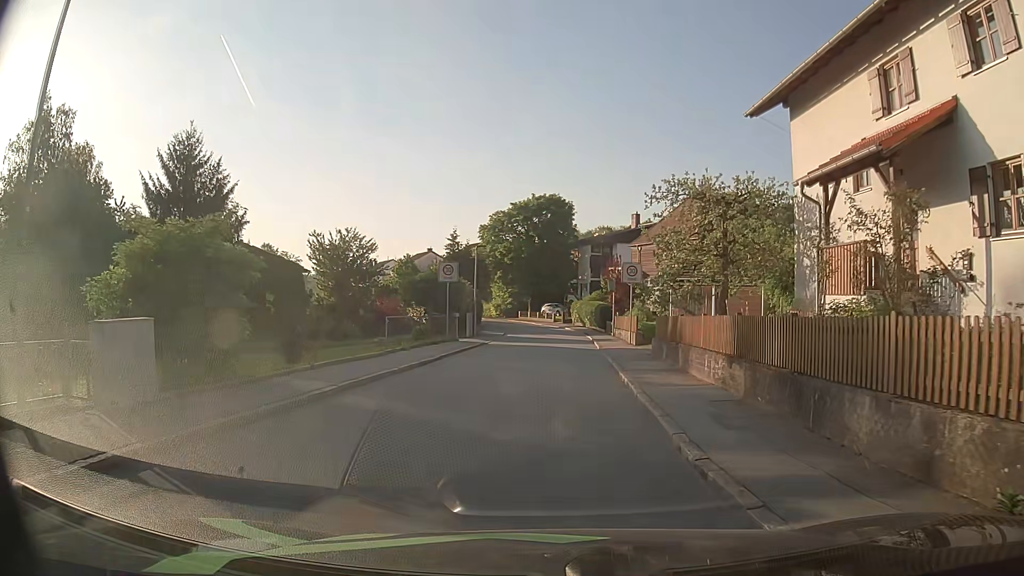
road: residential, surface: asphalt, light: Day
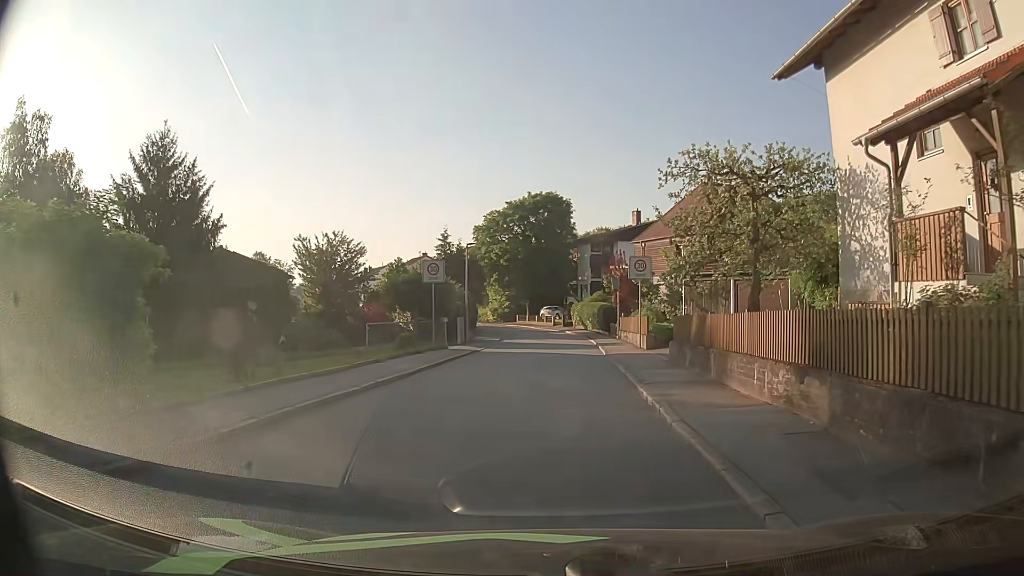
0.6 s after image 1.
(0.0, +3.4) m; 0°
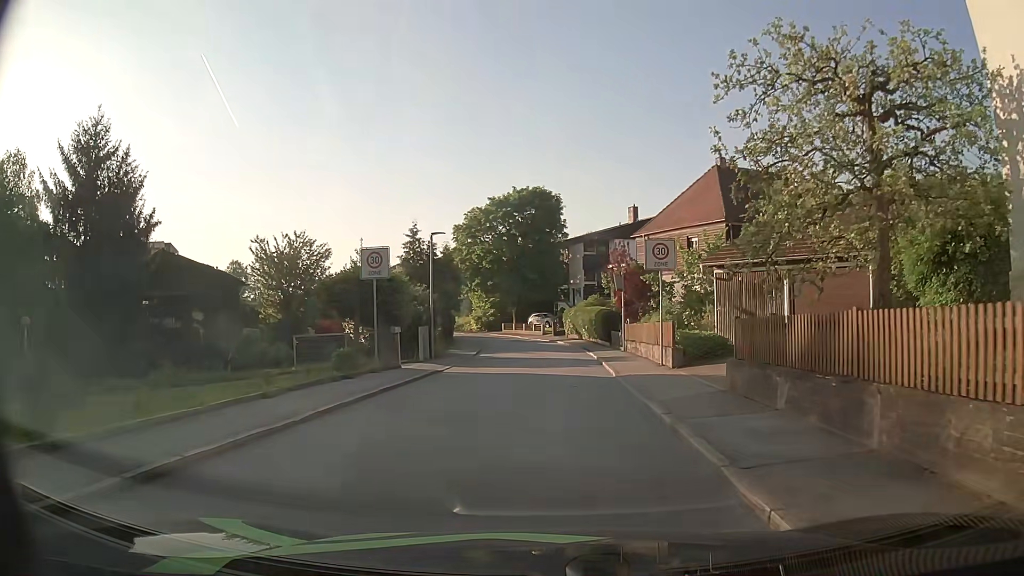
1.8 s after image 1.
(0.0, +7.4) m; 0°
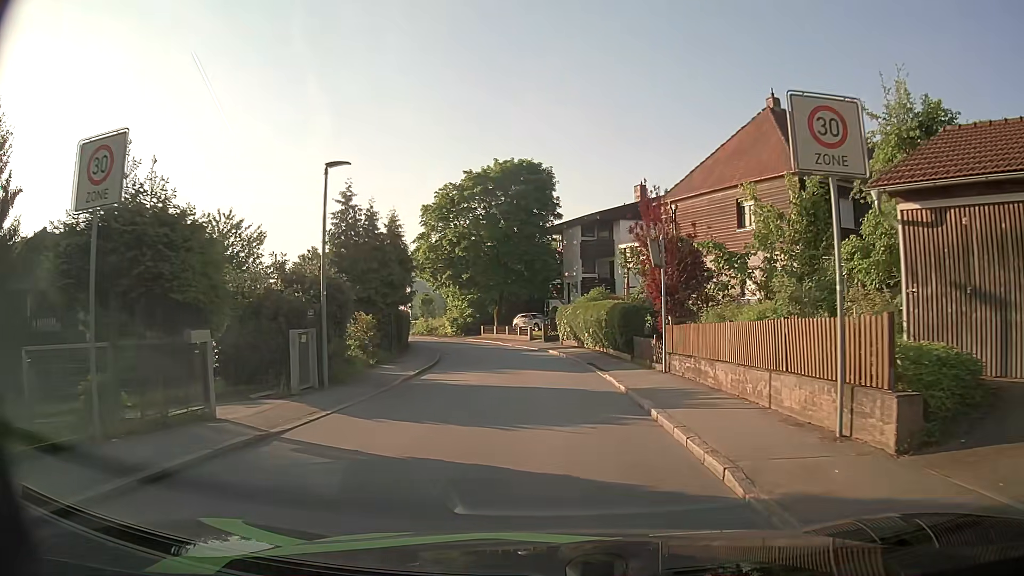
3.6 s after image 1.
(+0.2, +12.5) m; +2°
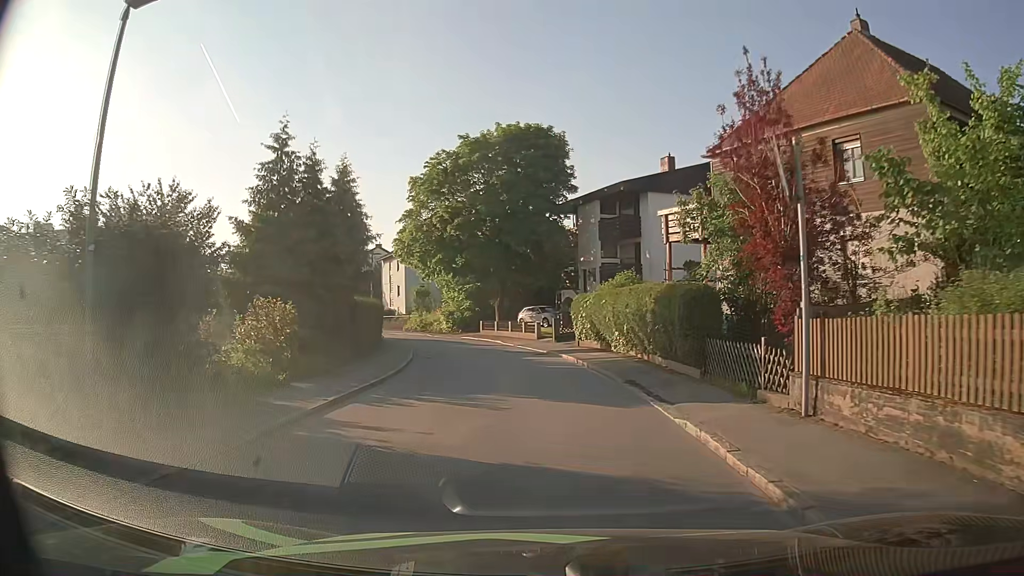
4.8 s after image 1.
(-0.1, +8.8) m; -1°
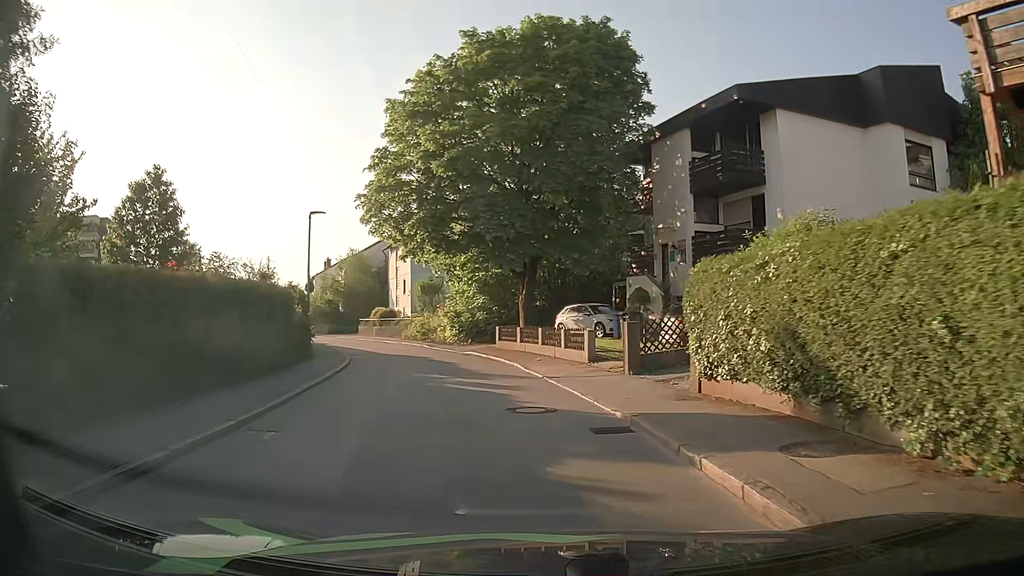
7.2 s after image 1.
(-0.5, +17.0) m; -4°
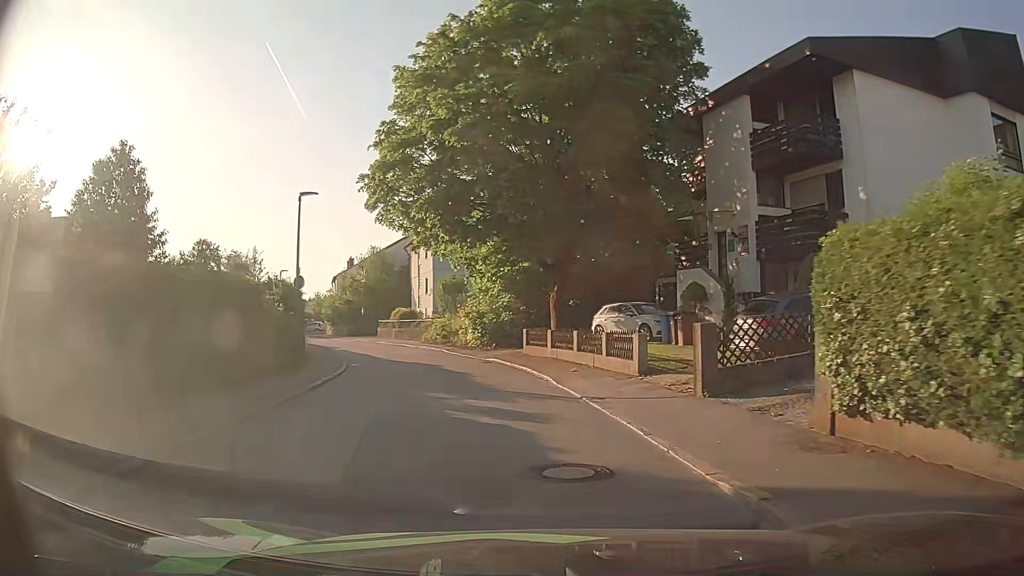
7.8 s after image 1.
(-0.1, +4.2) m; -2°
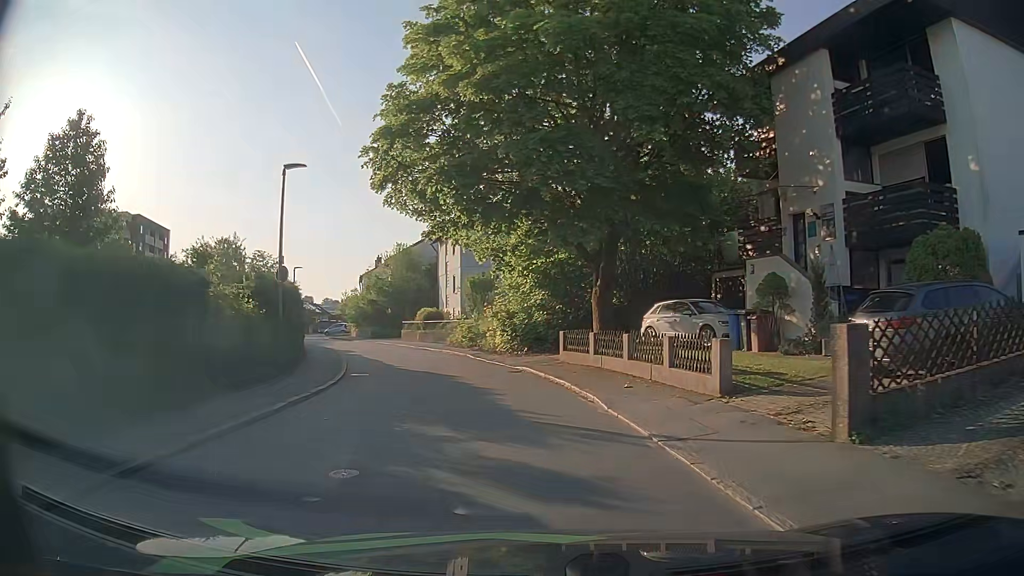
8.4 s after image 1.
(-0.2, +4.1) m; -3°
